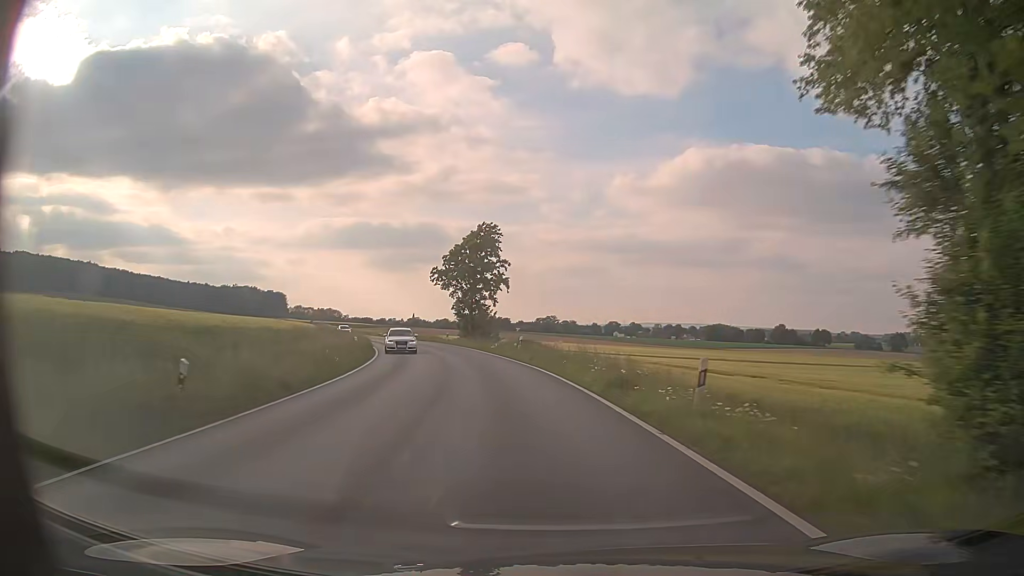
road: primary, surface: asphalt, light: Day
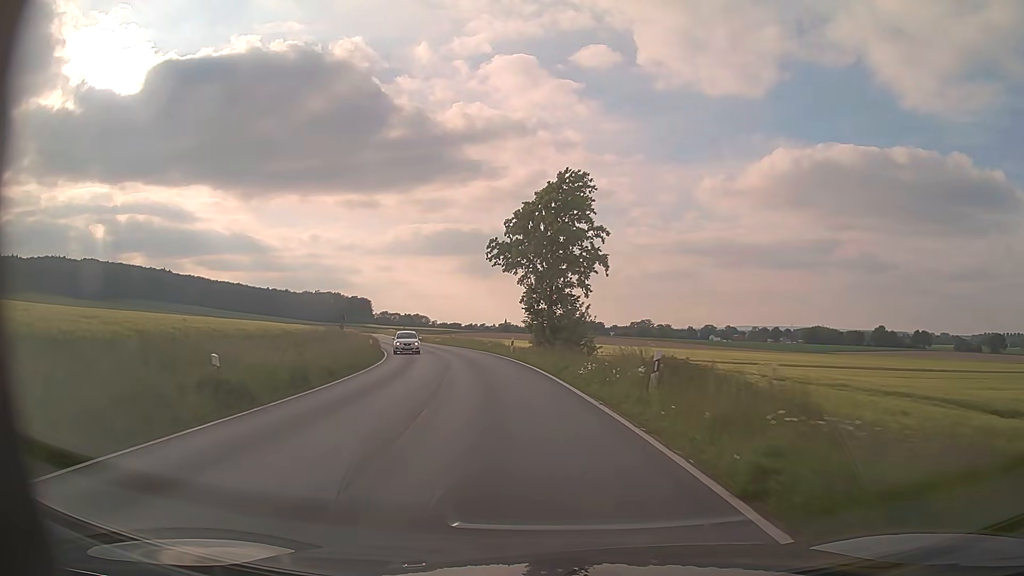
(-1.5, +22.2) m; -8°
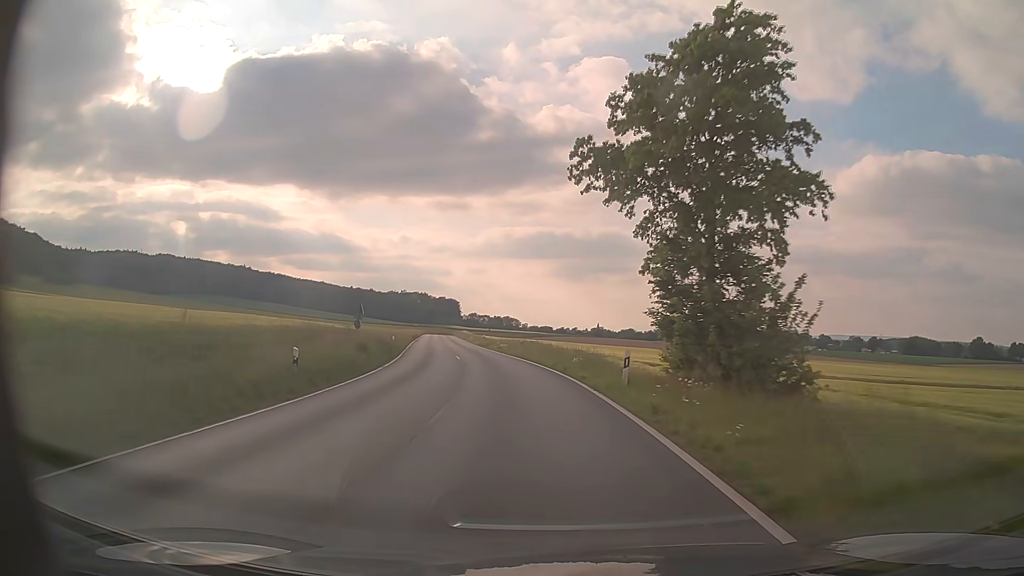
(-1.6, +22.1) m; -8°
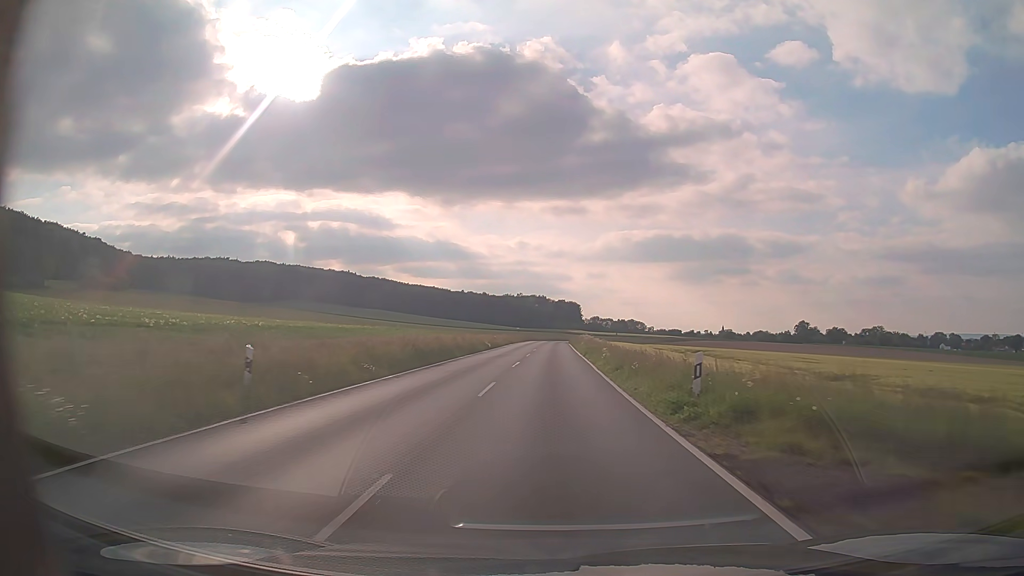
(-6.3, +55.0) m; -10°
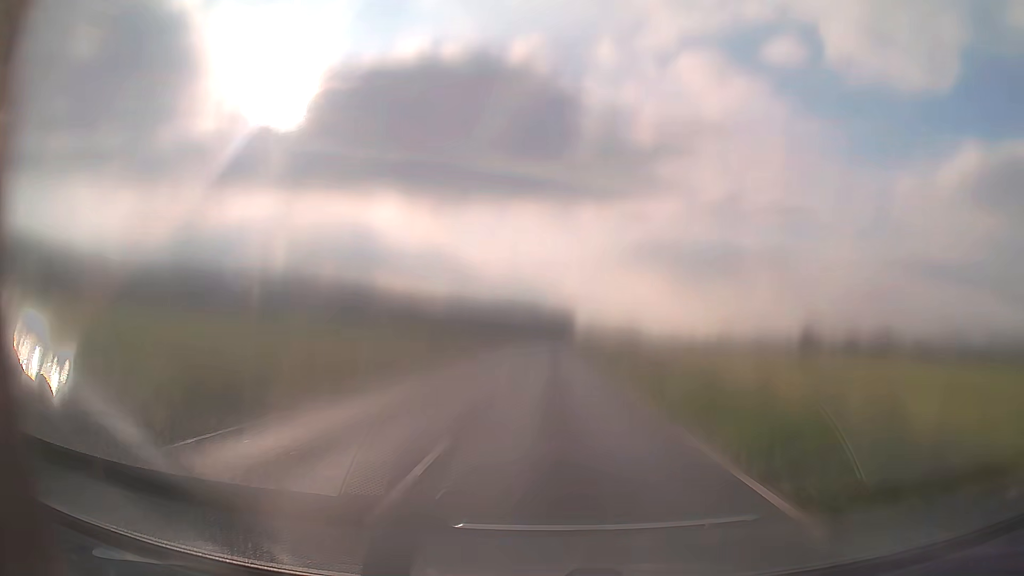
(0.0, +33.2) m; 0°
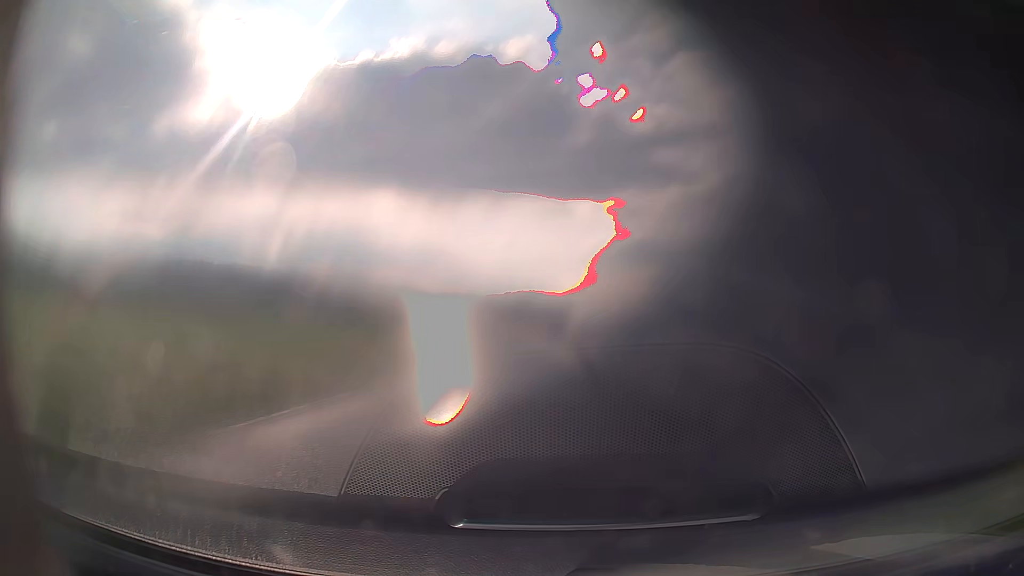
(0.0, +11.1) m; 0°
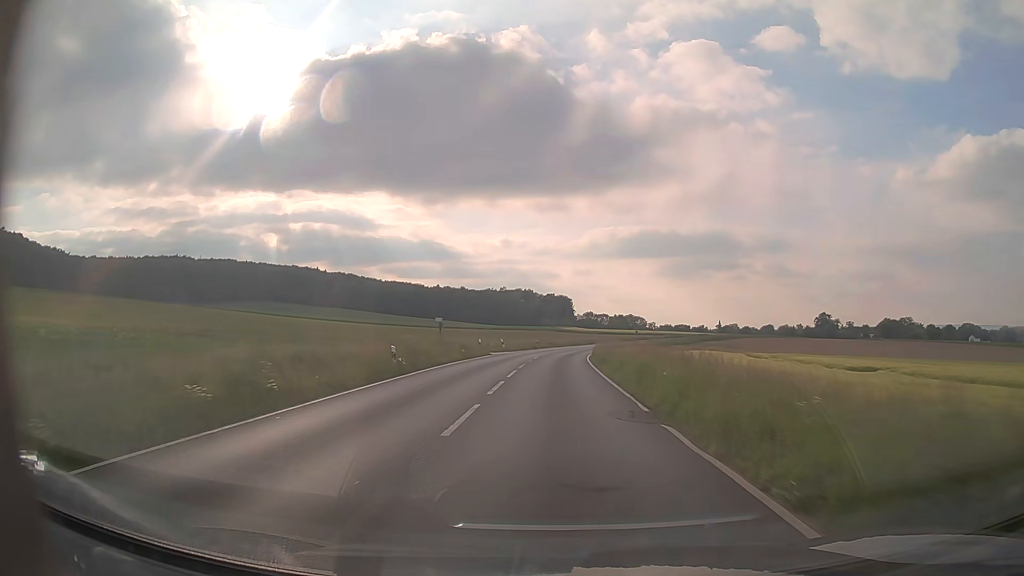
(0.0, +44.4) m; 0°
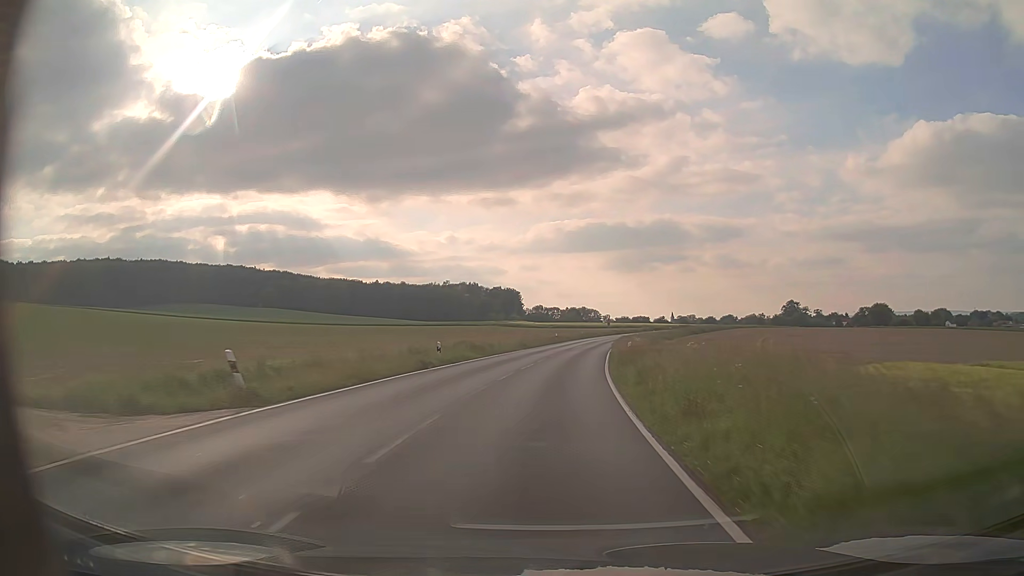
(+1.2, +44.5) m; +4°
(0, +10) (0, +20) (+1, +30) (+2, +40) (+3, +50) (+4, +60) (+5, +70) (+7, +80) (+8, +89) (+10, +99) m
